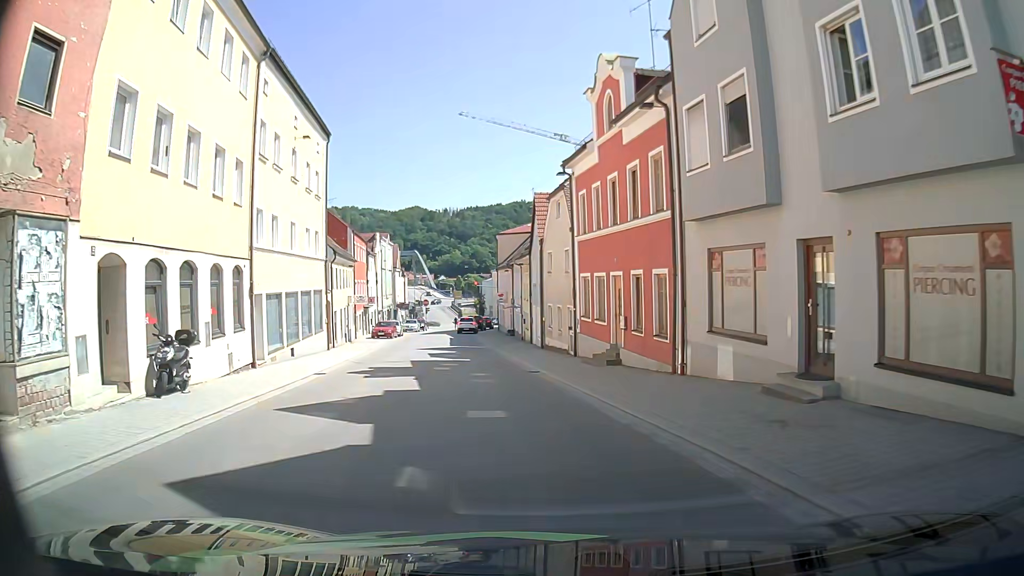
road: tertiary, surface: asphalt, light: Day
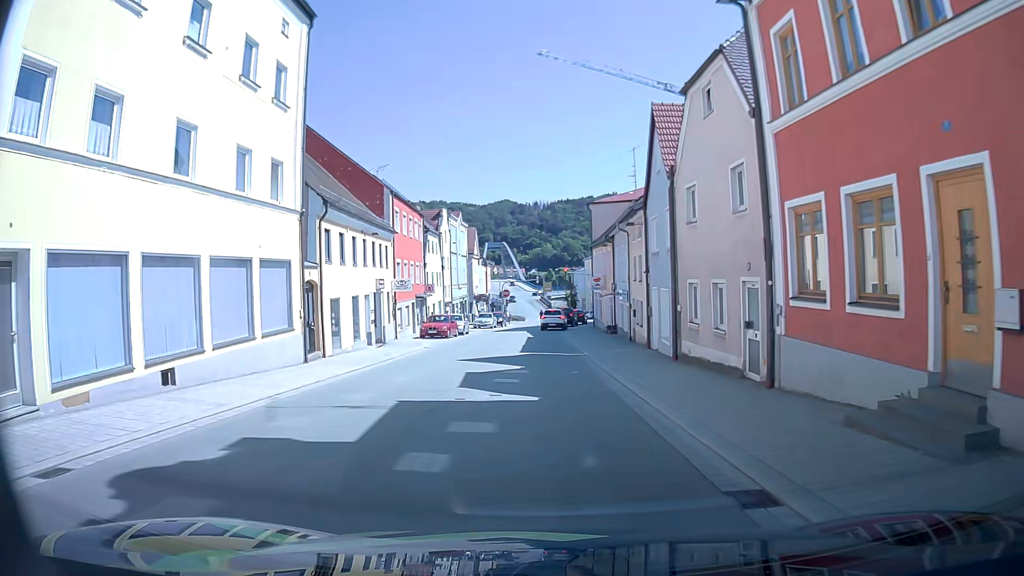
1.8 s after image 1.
(-1.0, +14.5) m; -7°
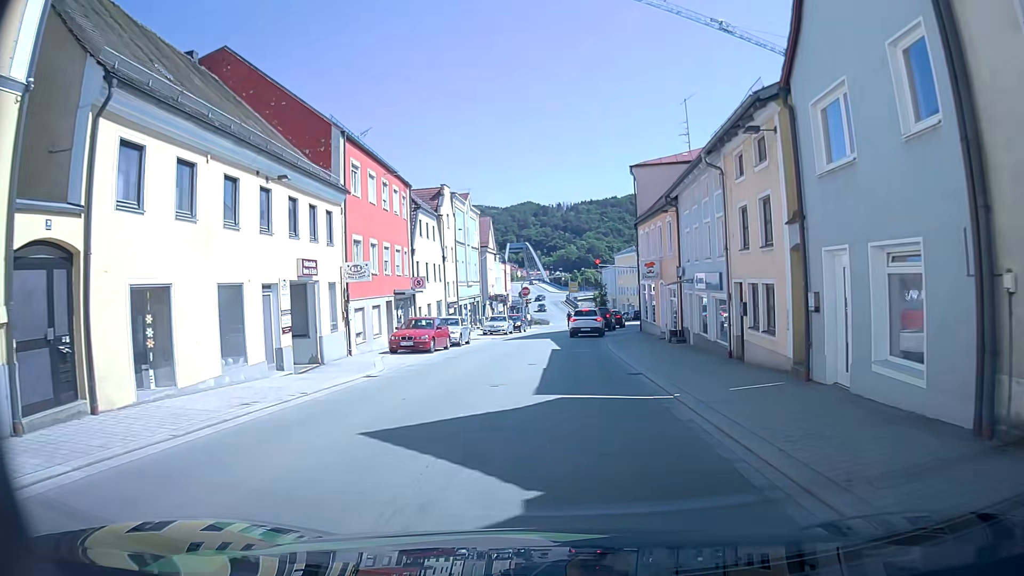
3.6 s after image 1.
(-0.5, +13.3) m; -3°
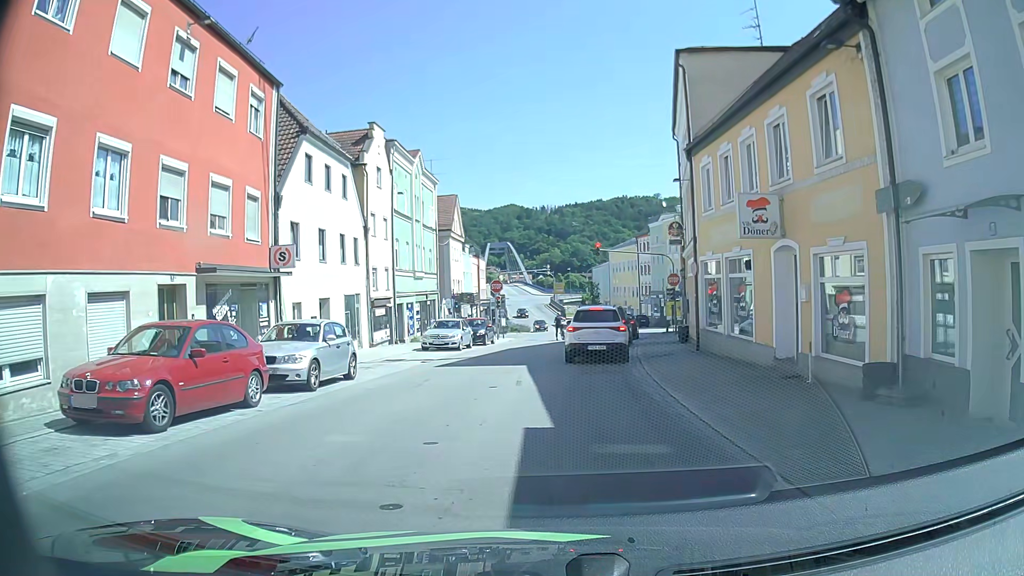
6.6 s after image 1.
(+0.2, +18.0) m; -1°
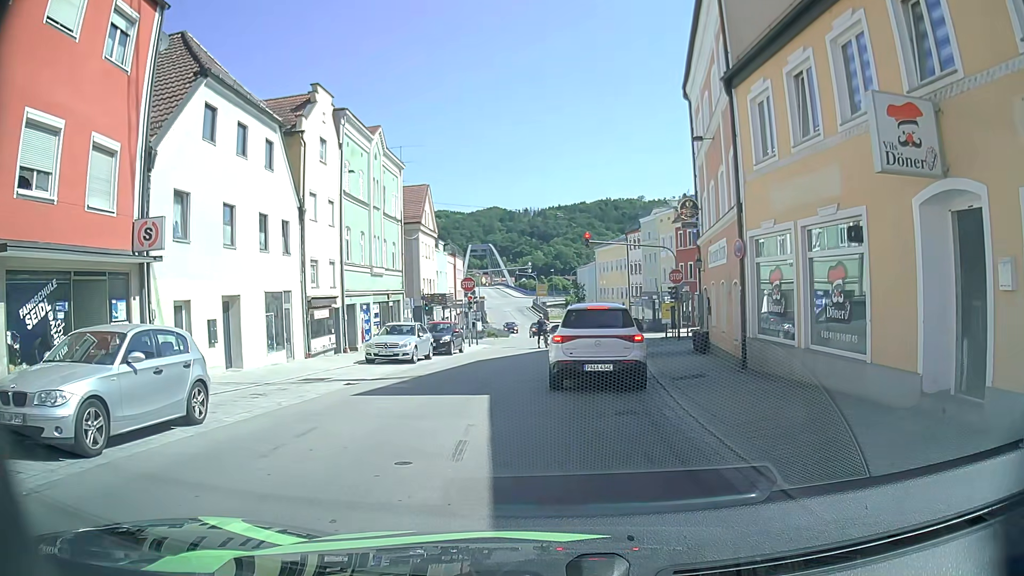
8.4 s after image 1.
(+0.3, +6.5) m; +3°
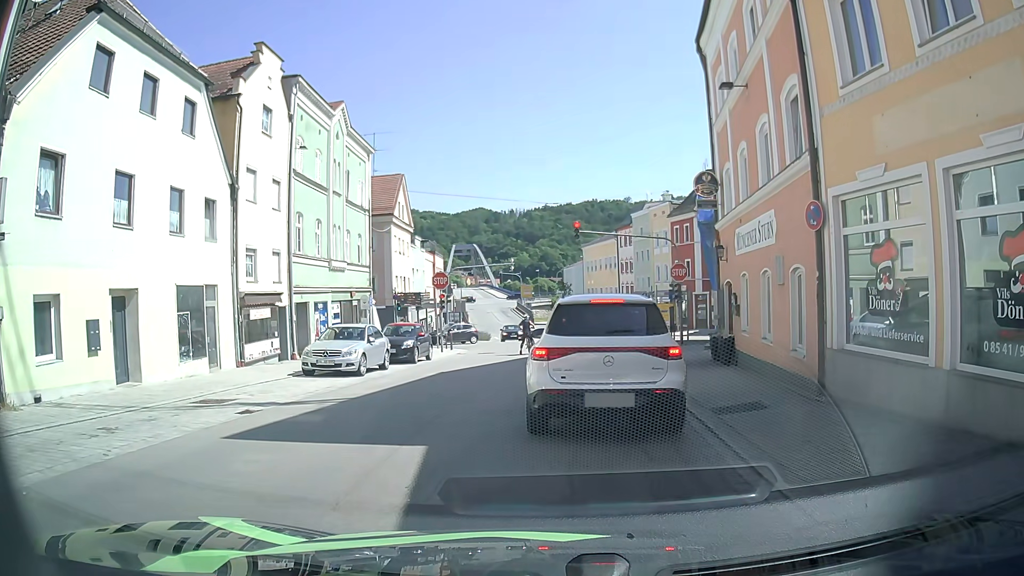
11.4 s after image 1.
(+0.1, +4.8) m; 0°
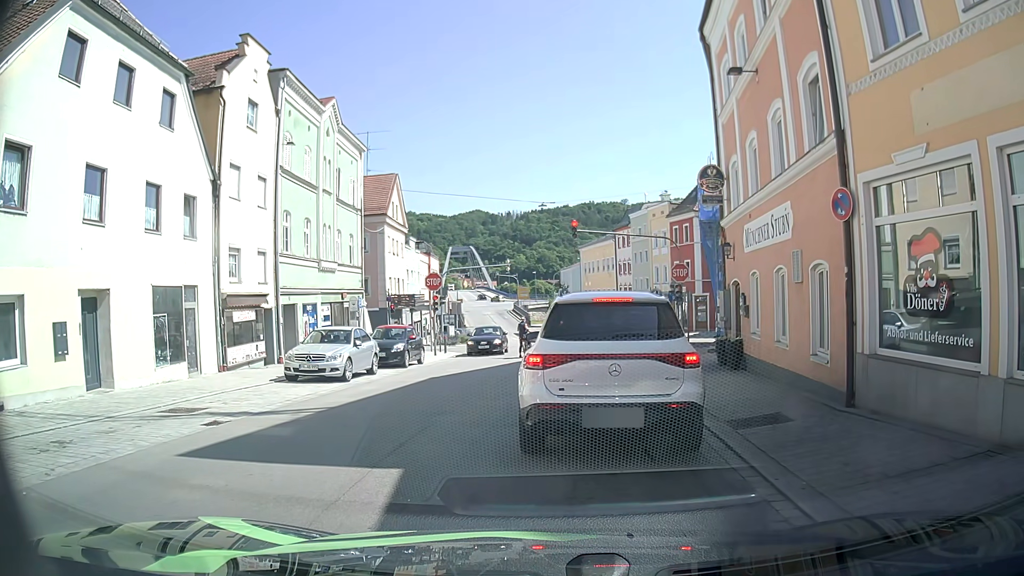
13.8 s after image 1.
(0.0, +1.1) m; 0°
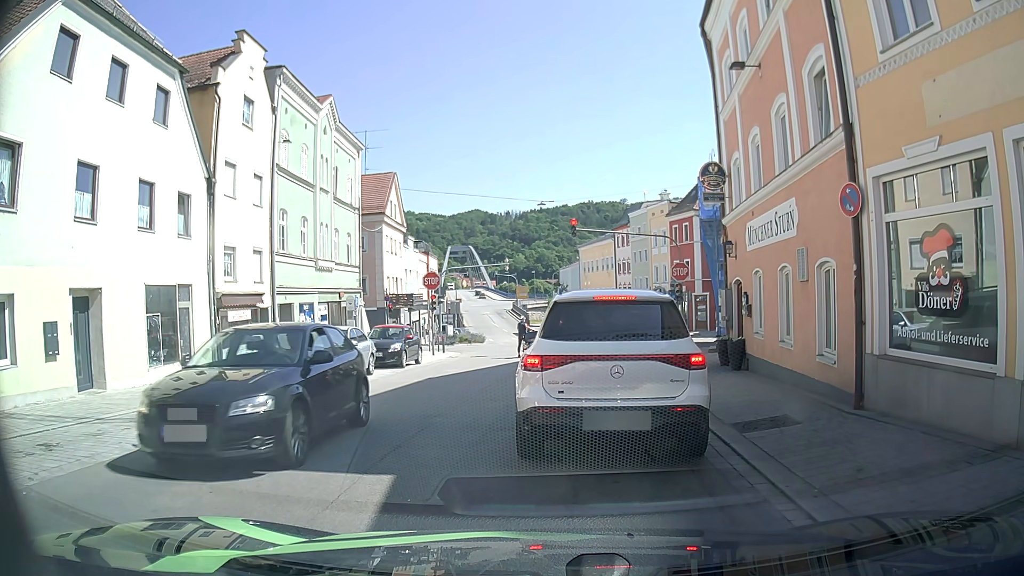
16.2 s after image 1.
(0.0, +0.3) m; 0°
